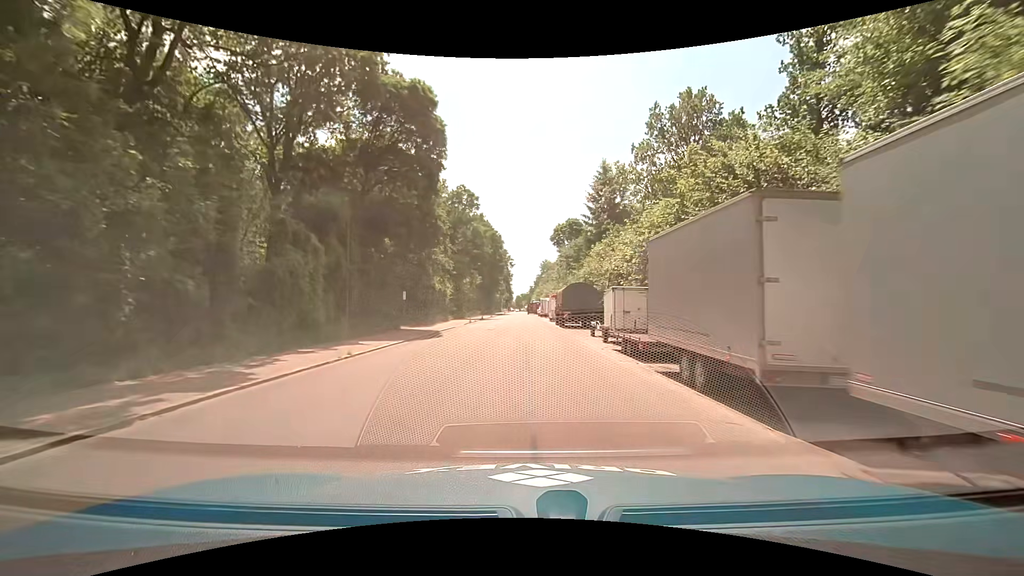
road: residential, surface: asphalt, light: Day
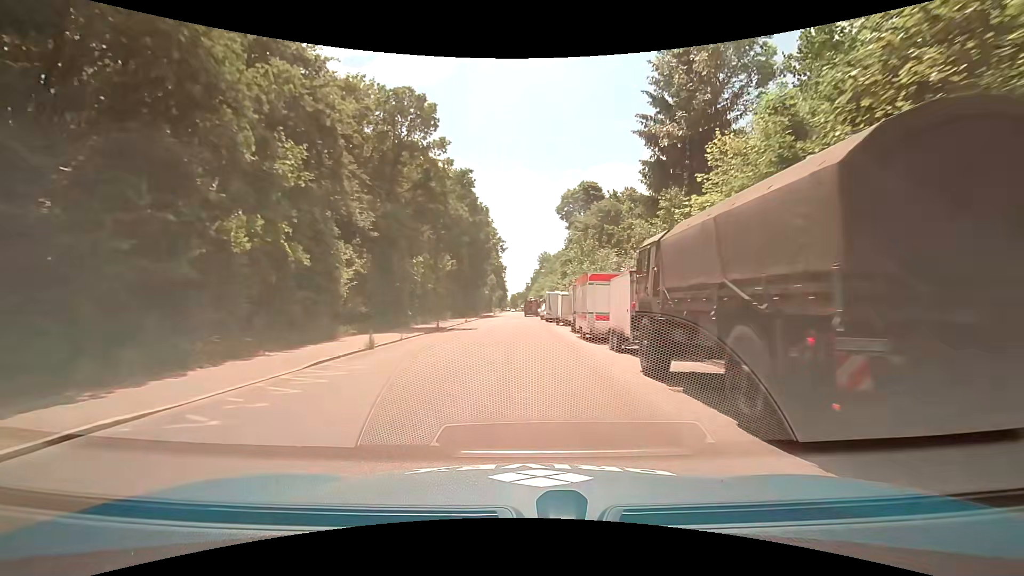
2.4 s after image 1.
(+0.1, +30.3) m; +1°
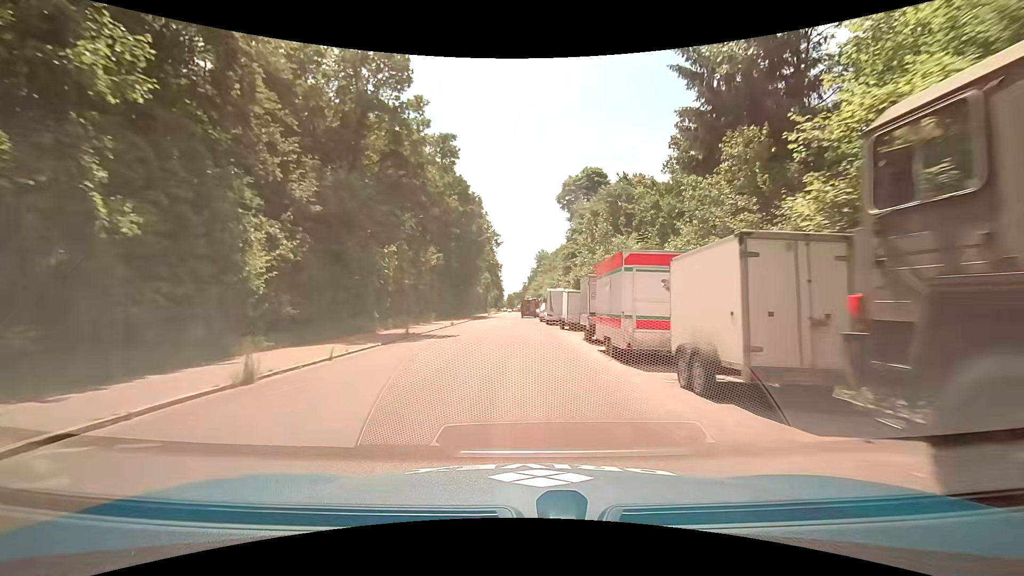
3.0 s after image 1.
(0.0, +7.6) m; +1°
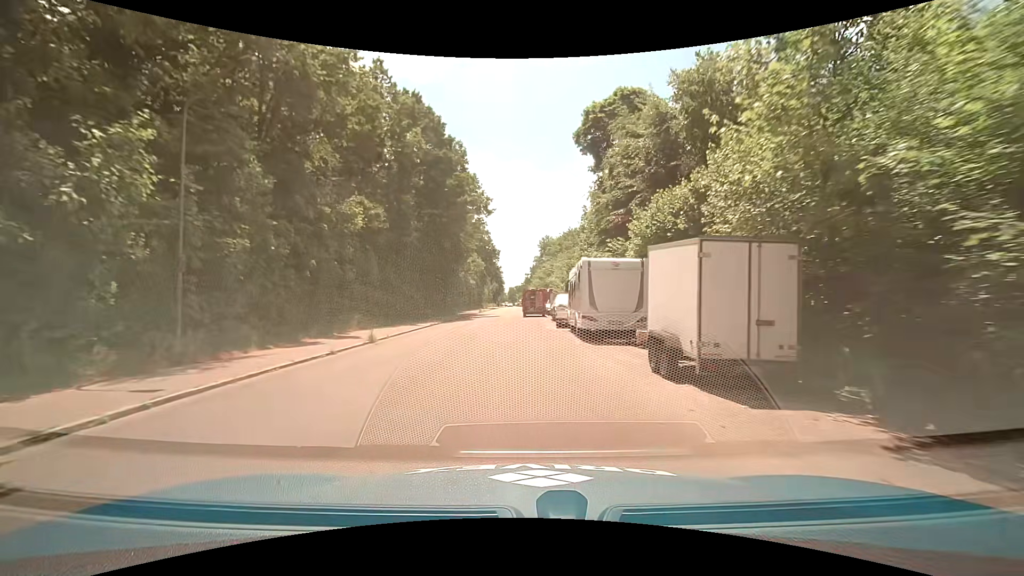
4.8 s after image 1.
(-0.2, +22.4) m; -1°
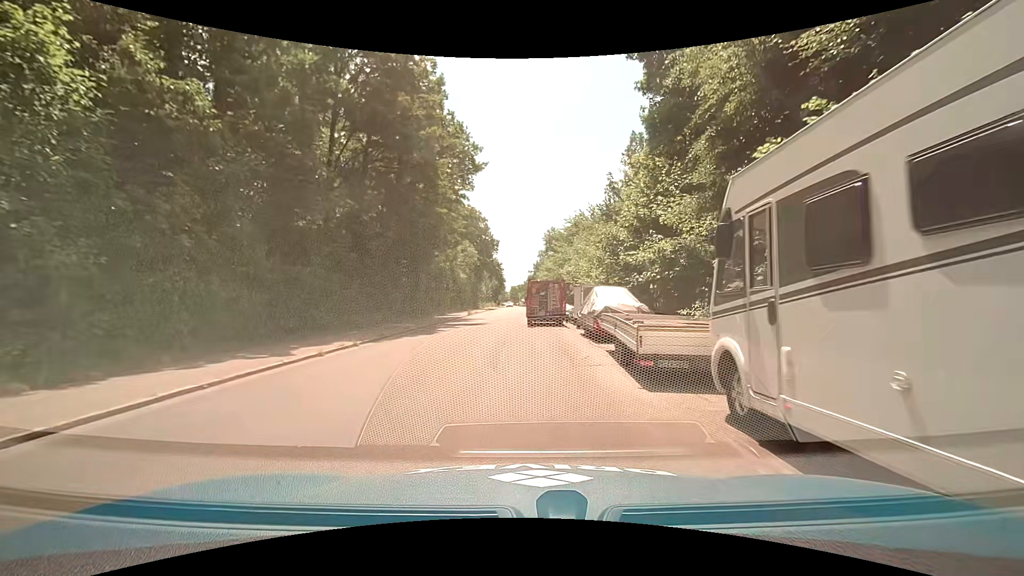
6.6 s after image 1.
(0.0, +17.1) m; 0°
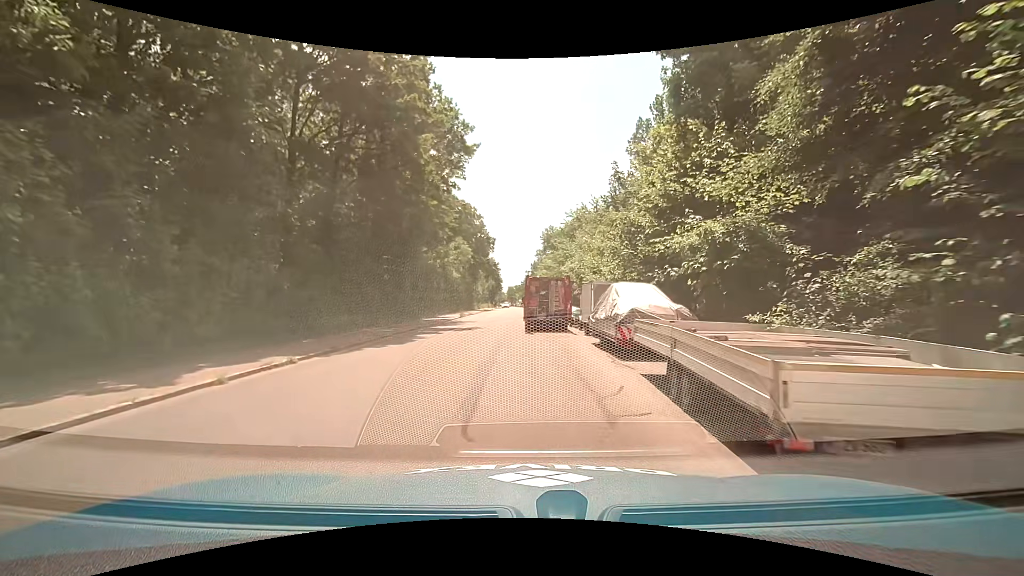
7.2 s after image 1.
(+0.1, +4.3) m; +2°
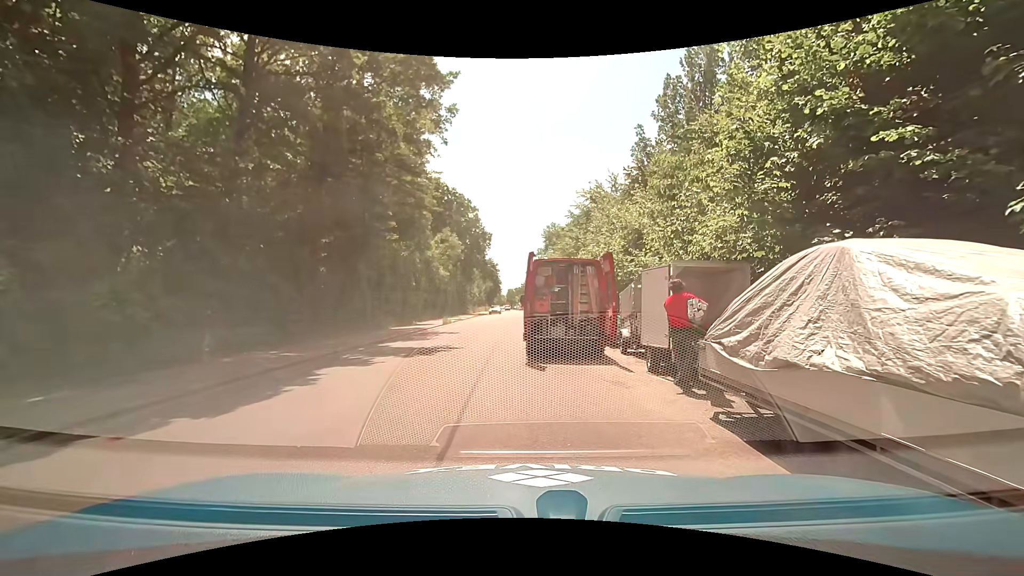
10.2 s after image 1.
(-0.2, +9.5) m; 0°
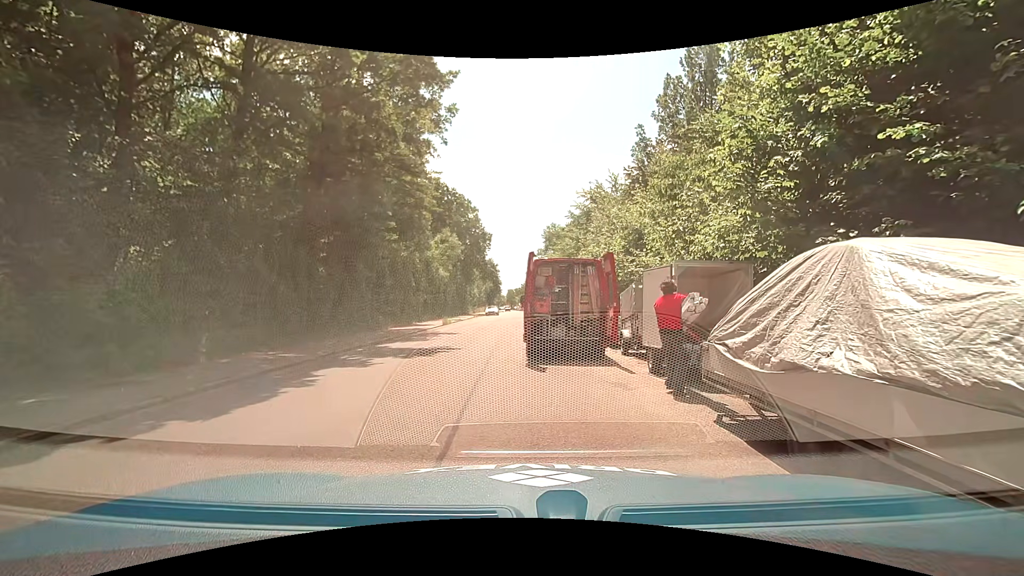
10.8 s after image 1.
(0.0, +0.1) m; 0°
(-1, +10) (-2, +20) (-2, +30) (-2, +40) (-2, +50) (-2, +60) (-2, +70) (-2, +80) (-2, +90) (-2, +100) m
